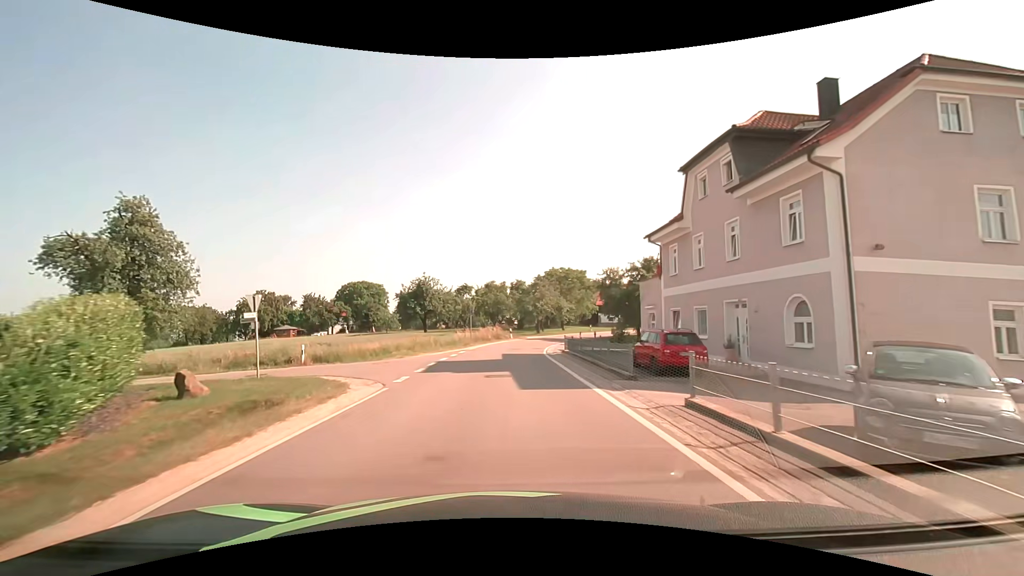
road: tertiary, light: Day
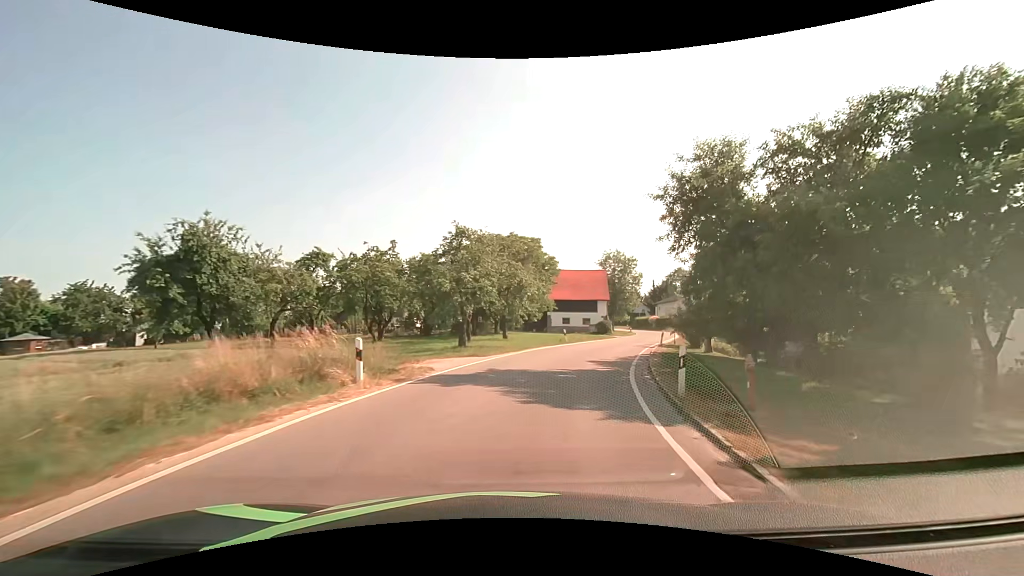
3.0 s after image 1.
(+1.2, +36.7) m; +10°
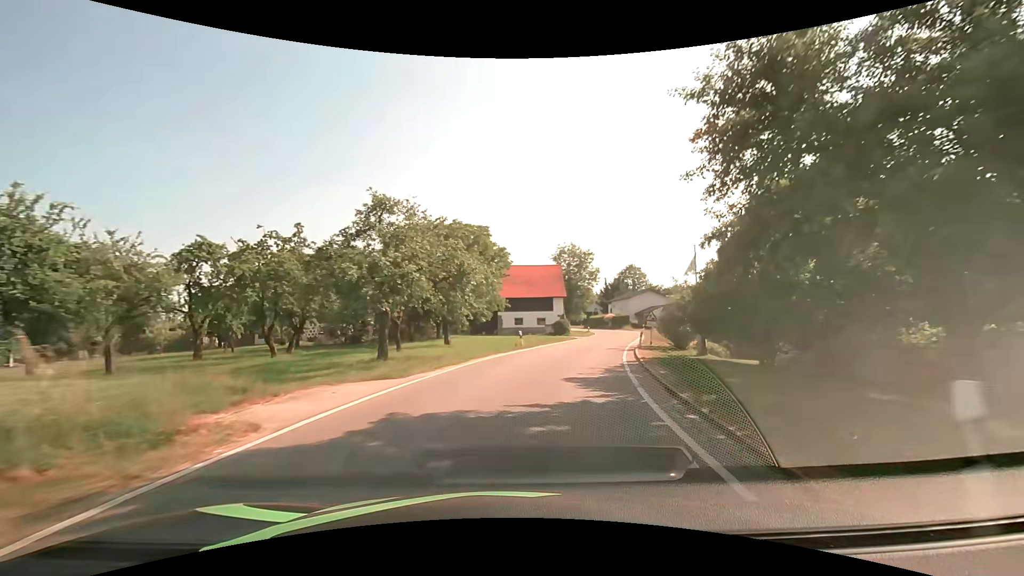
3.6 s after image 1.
(+0.4, +7.3) m; +6°
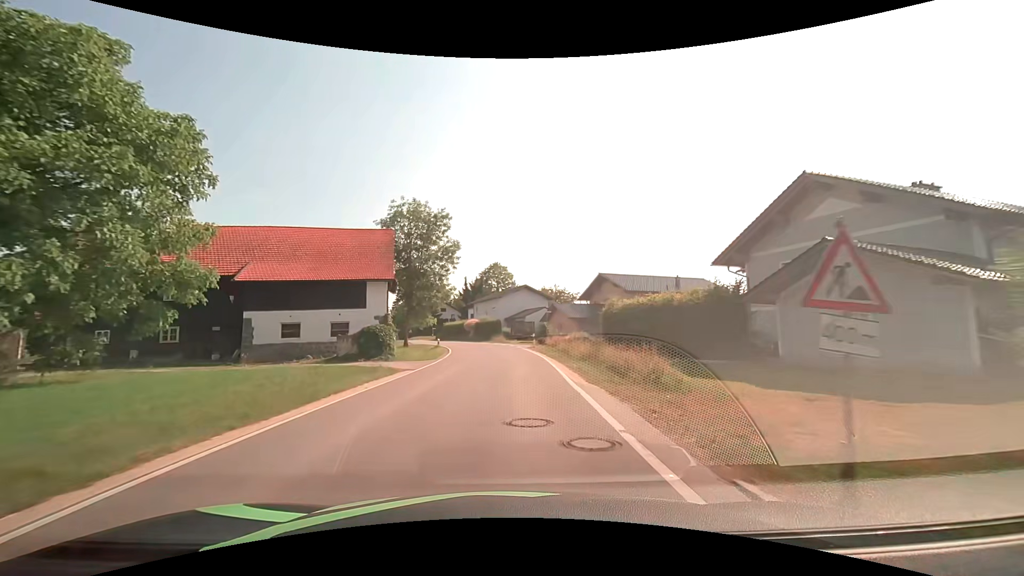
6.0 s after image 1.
(+4.8, +28.5) m; +16°
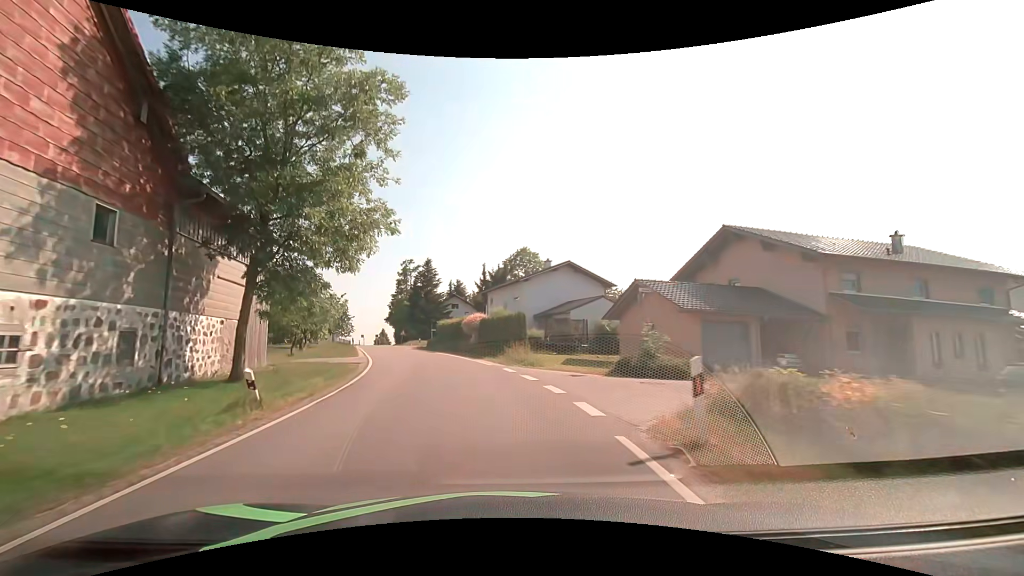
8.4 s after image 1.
(+0.2, +29.3) m; -3°
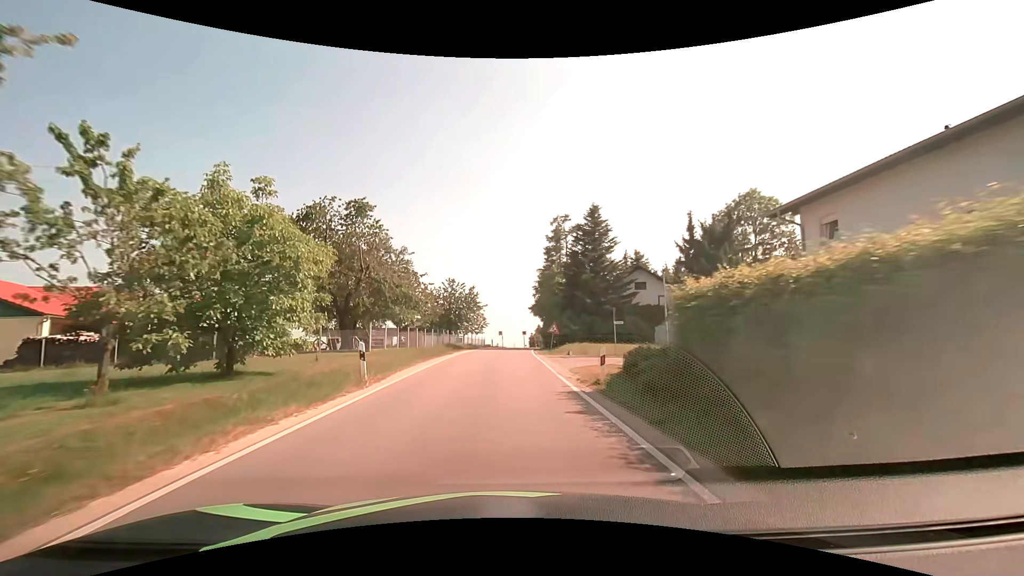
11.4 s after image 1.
(-6.3, +36.2) m; -18°
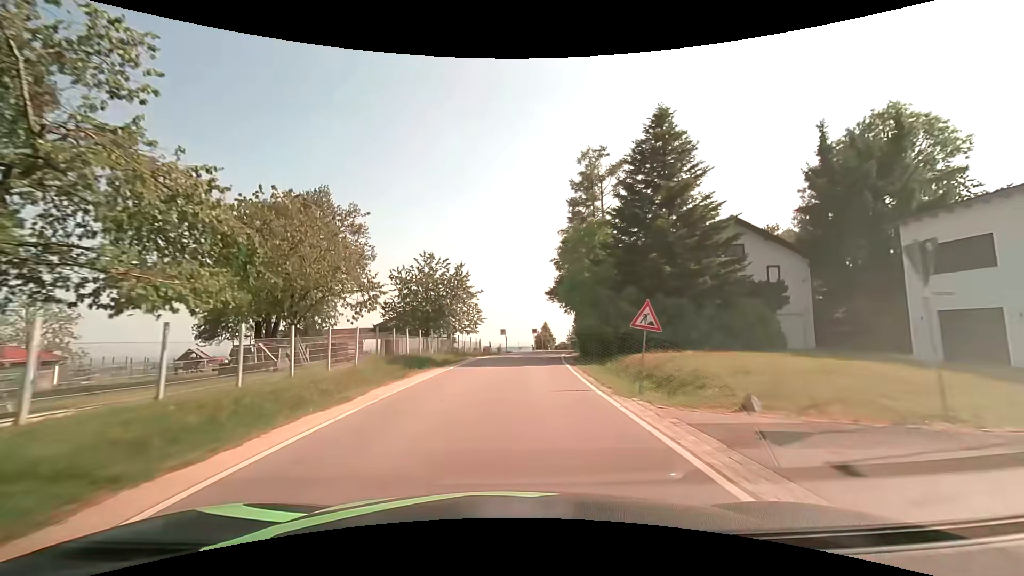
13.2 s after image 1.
(-0.2, +22.5) m; 0°
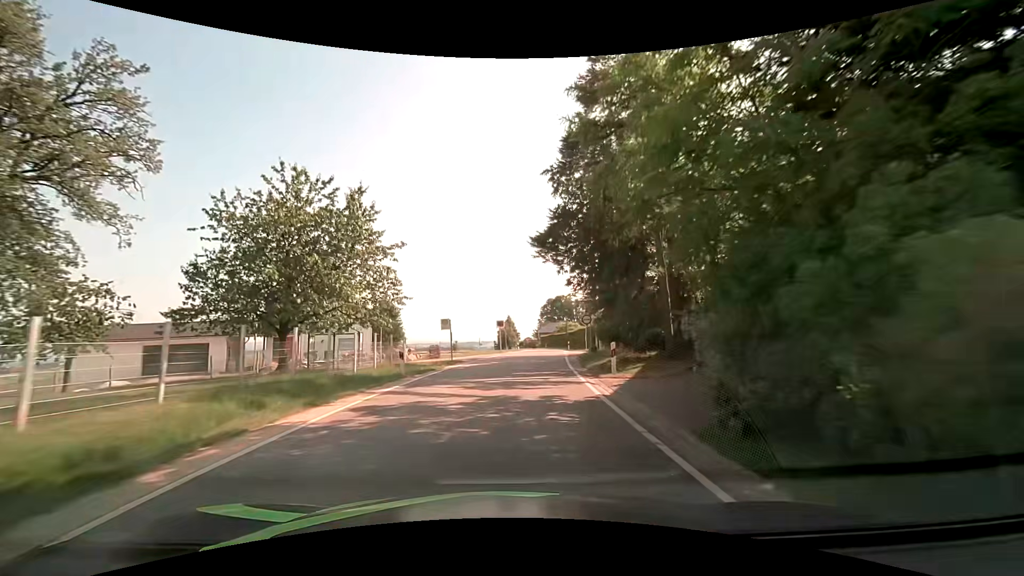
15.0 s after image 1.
(+0.7, +22.6) m; +4°
(0, +10) (+1, +20) (+2, +30) (+3, +40) (+4, +50) (+5, +60) (+6, +70) (+7, +80) (+7, +90) (+7, +100) m
